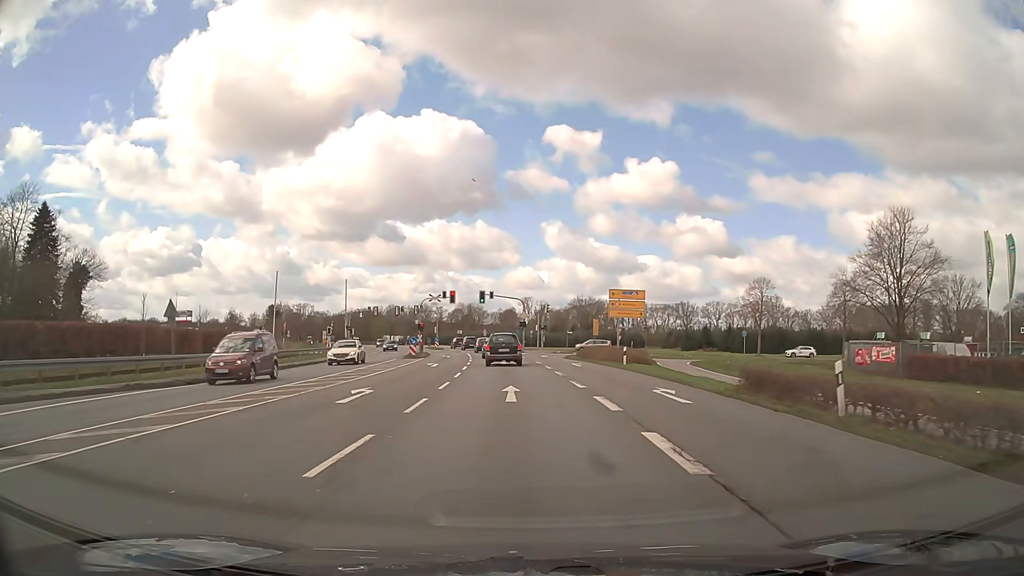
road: primary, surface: asphalt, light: Day
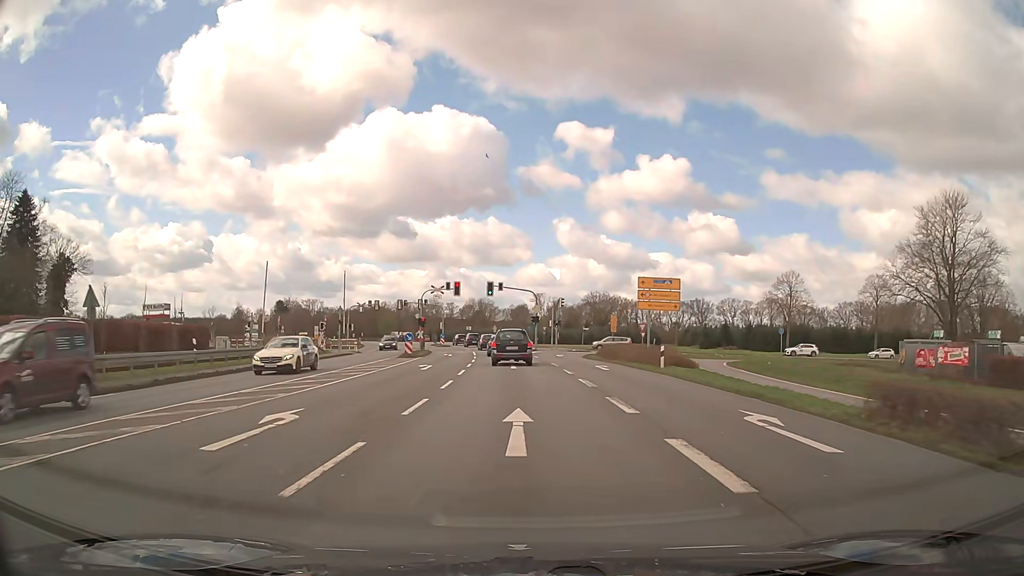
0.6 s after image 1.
(-0.1, +7.0) m; -1°
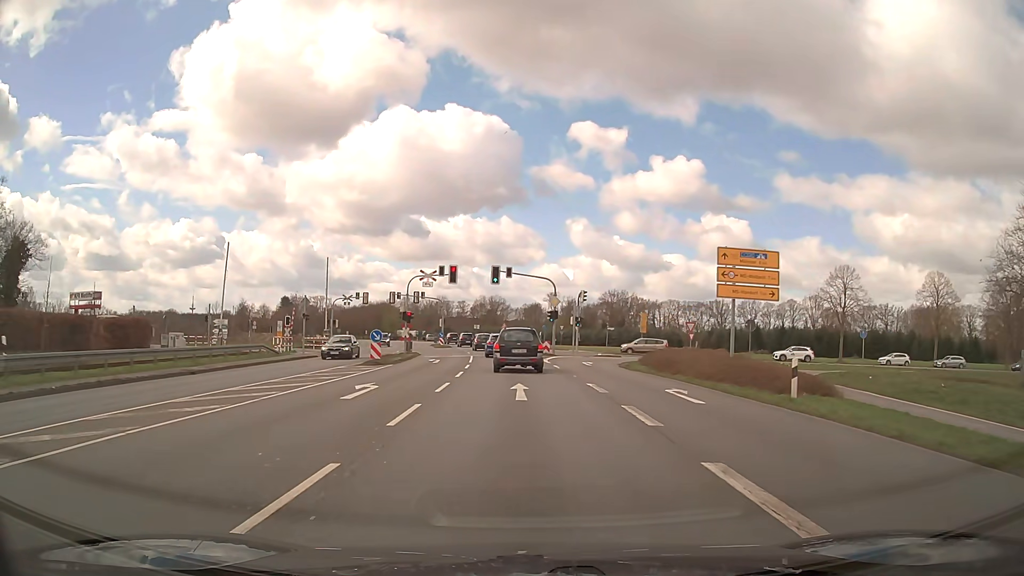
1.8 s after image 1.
(-0.2, +13.6) m; -1°
(0, +10) (0, +20) (-1, +30) (-1, +40) (-2, +50) (-3, +60) (-5, +70) (-6, +80) (-8, +89) (-10, +99) m
